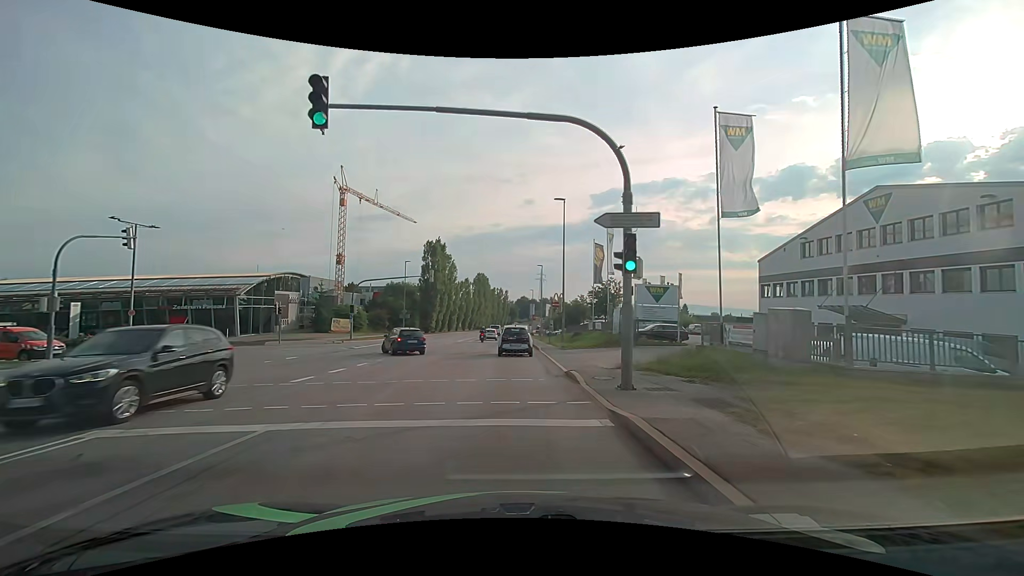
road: secondary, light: Day
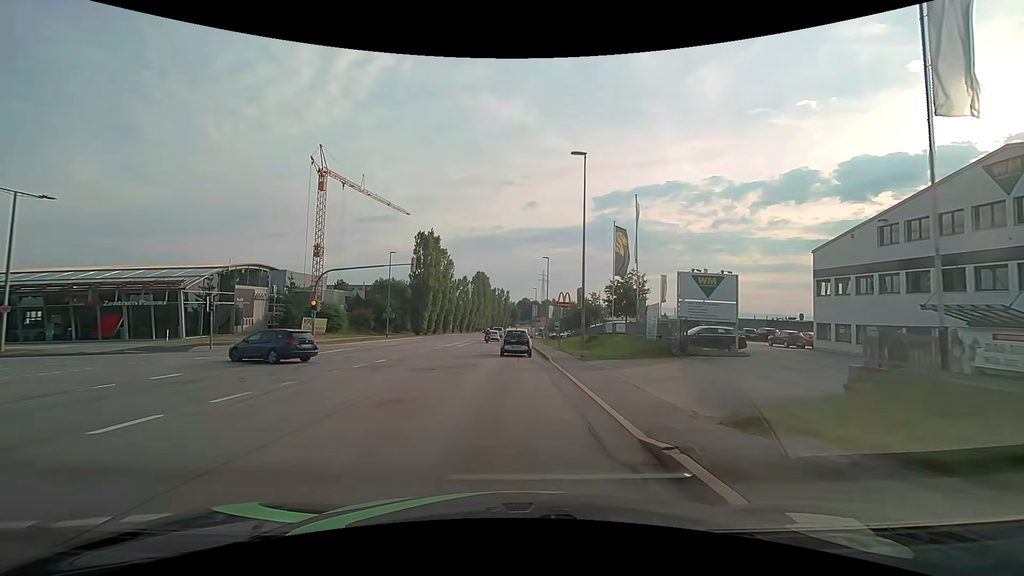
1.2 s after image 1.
(0.0, +9.6) m; 0°
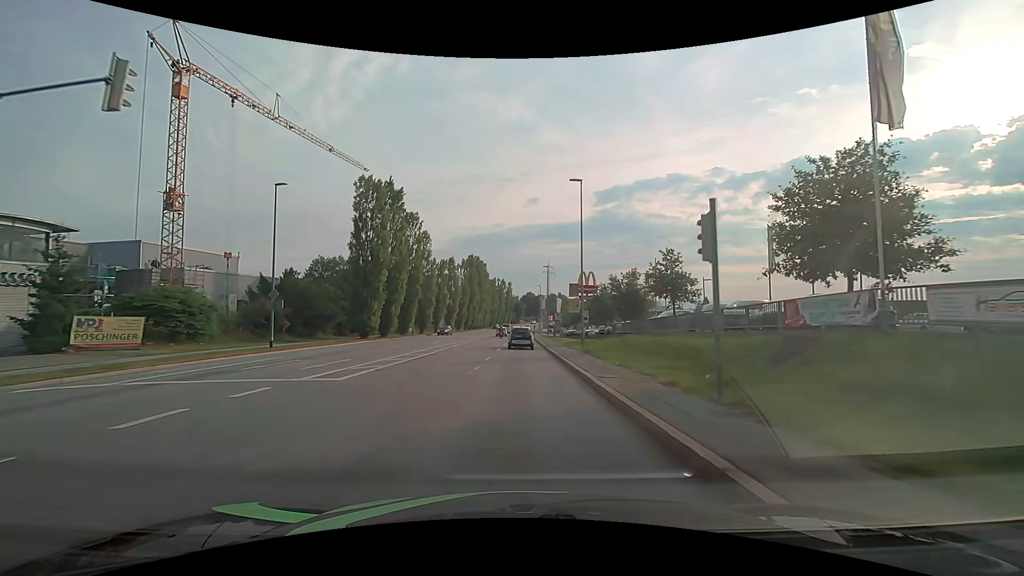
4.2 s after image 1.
(-0.1, +29.7) m; 0°
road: tertiary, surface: asphalt
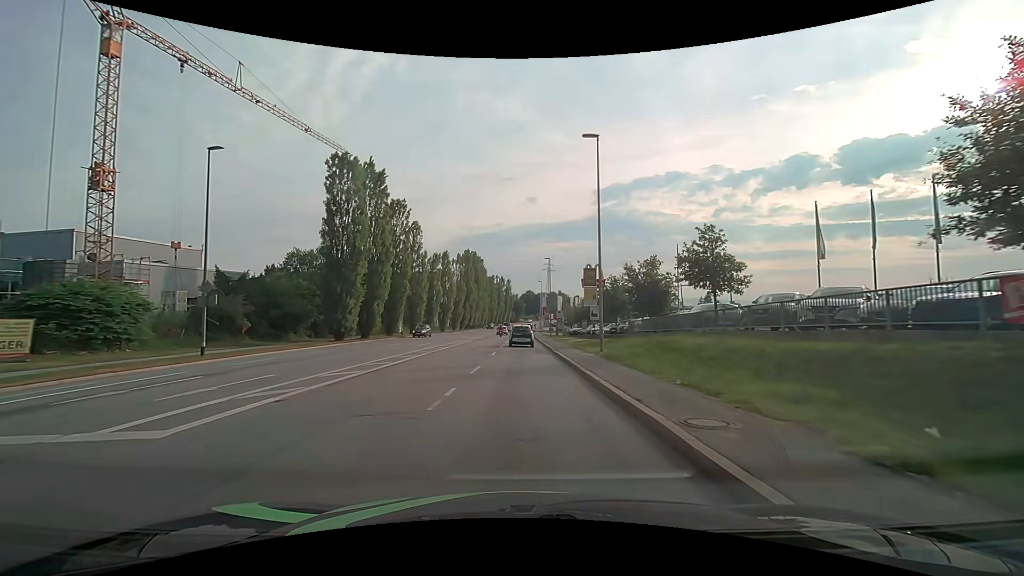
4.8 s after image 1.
(0.0, +6.8) m; 0°
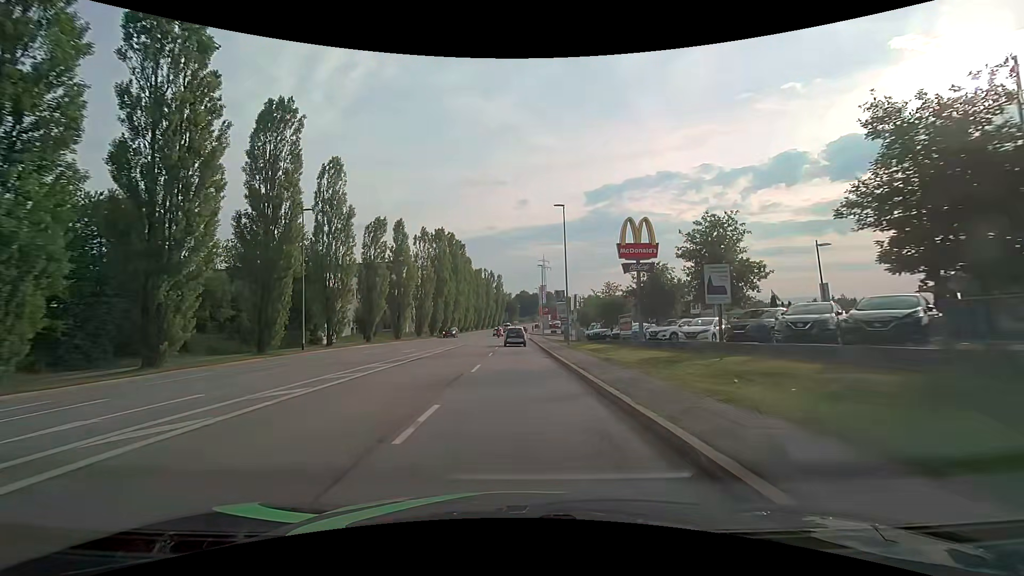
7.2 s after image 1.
(+0.2, +28.5) m; 0°
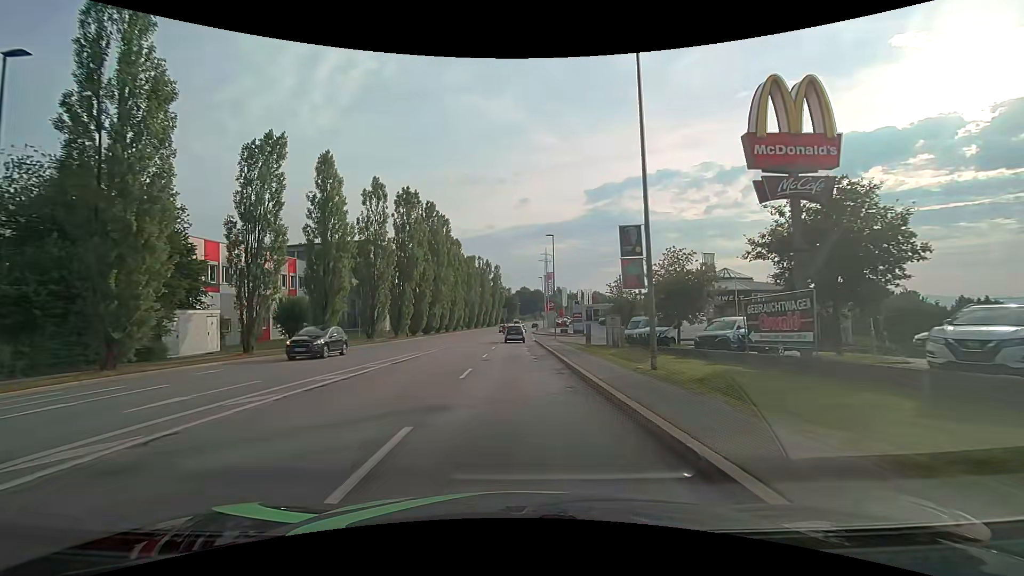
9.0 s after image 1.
(+0.1, +22.0) m; 0°
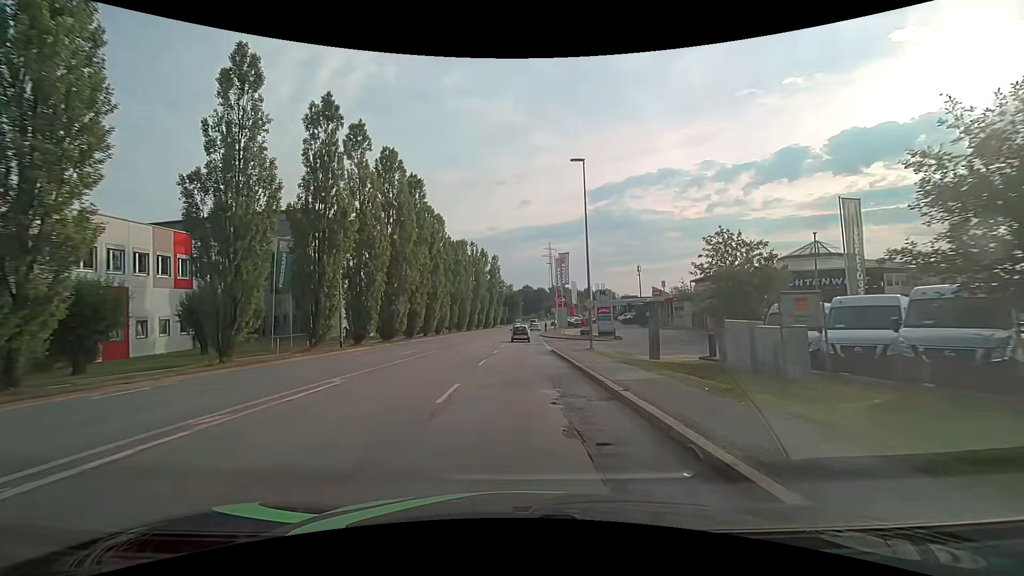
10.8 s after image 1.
(-0.1, +22.3) m; 0°
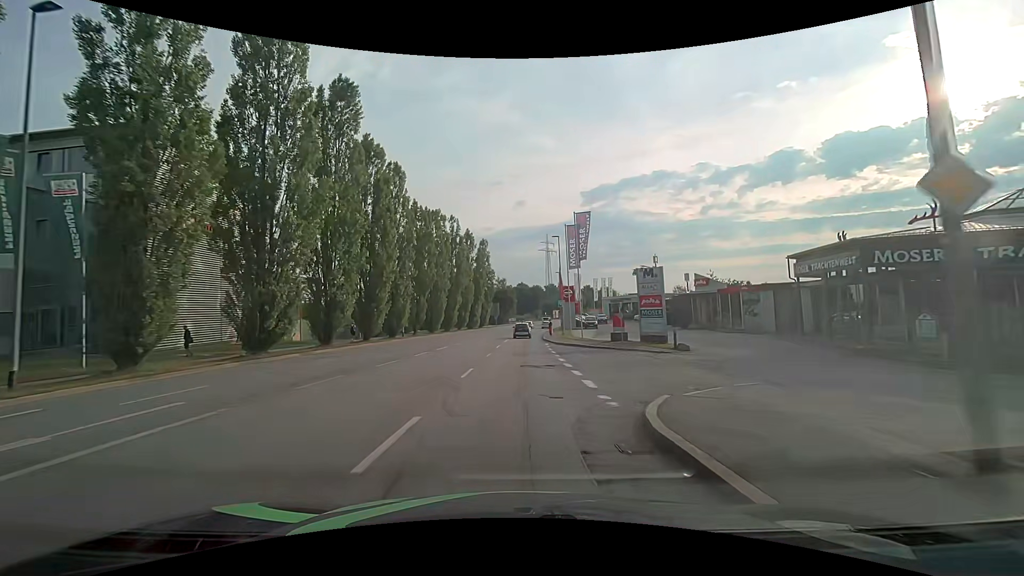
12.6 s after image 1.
(+0.1, +22.4) m; +1°
